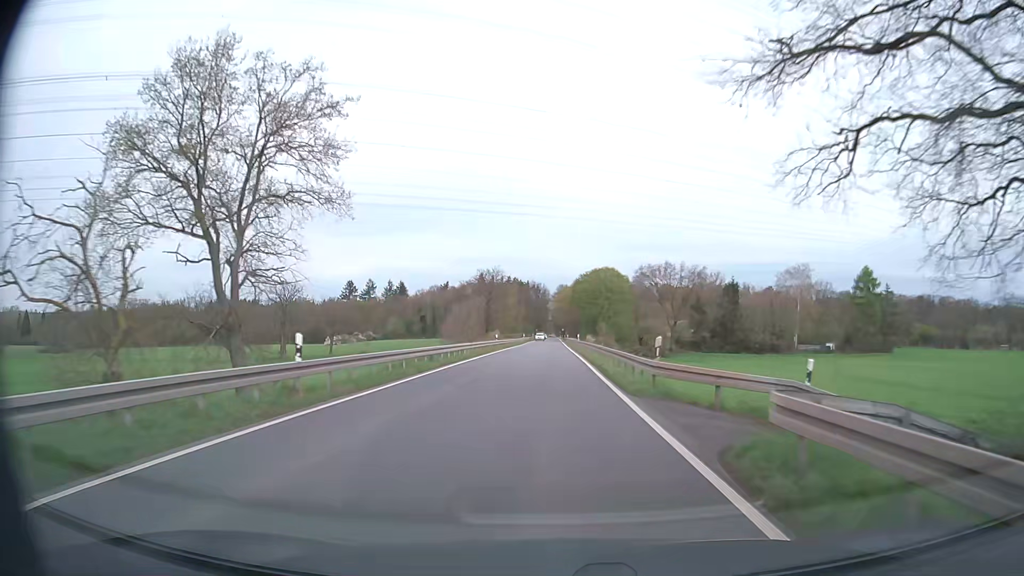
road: secondary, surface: asphalt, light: Day
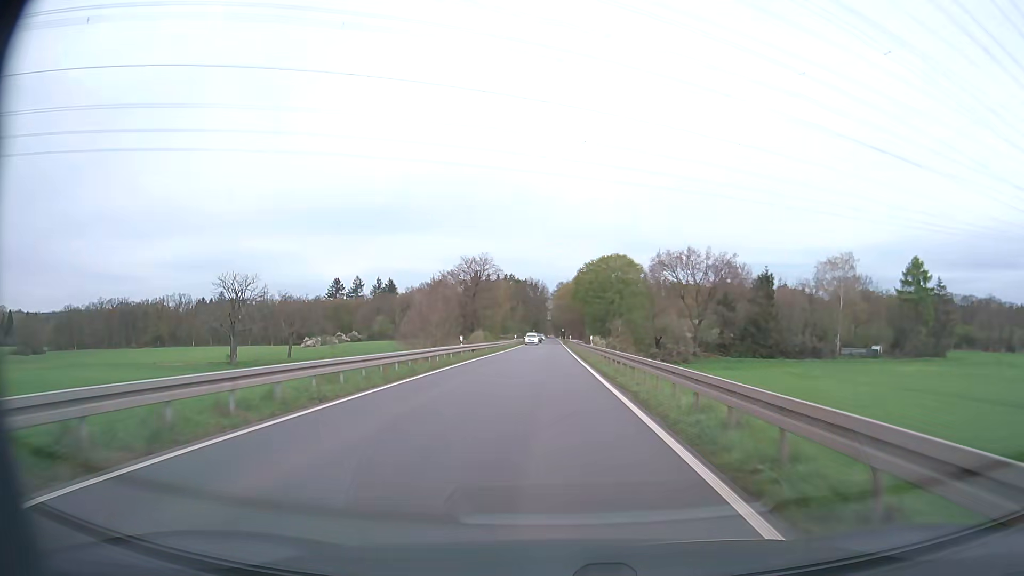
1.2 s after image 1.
(+0.1, +23.0) m; 0°
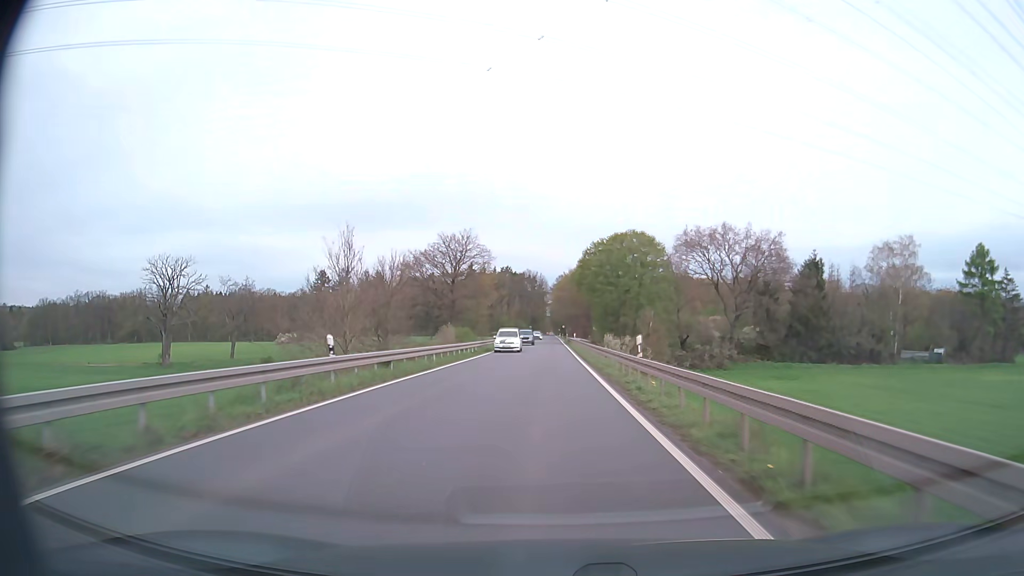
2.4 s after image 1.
(0.0, +22.7) m; 0°
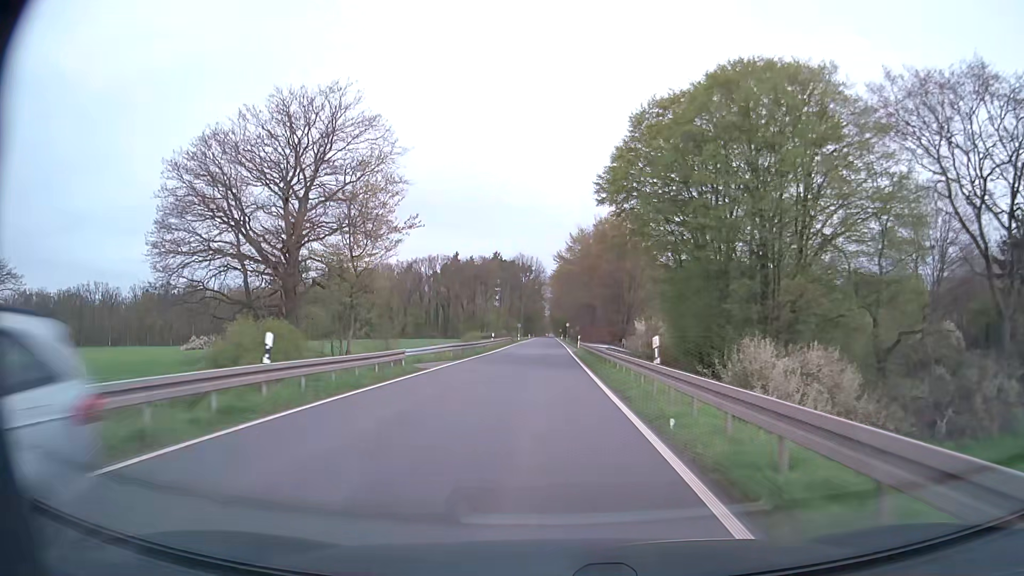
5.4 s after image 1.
(+0.1, +55.9) m; 0°
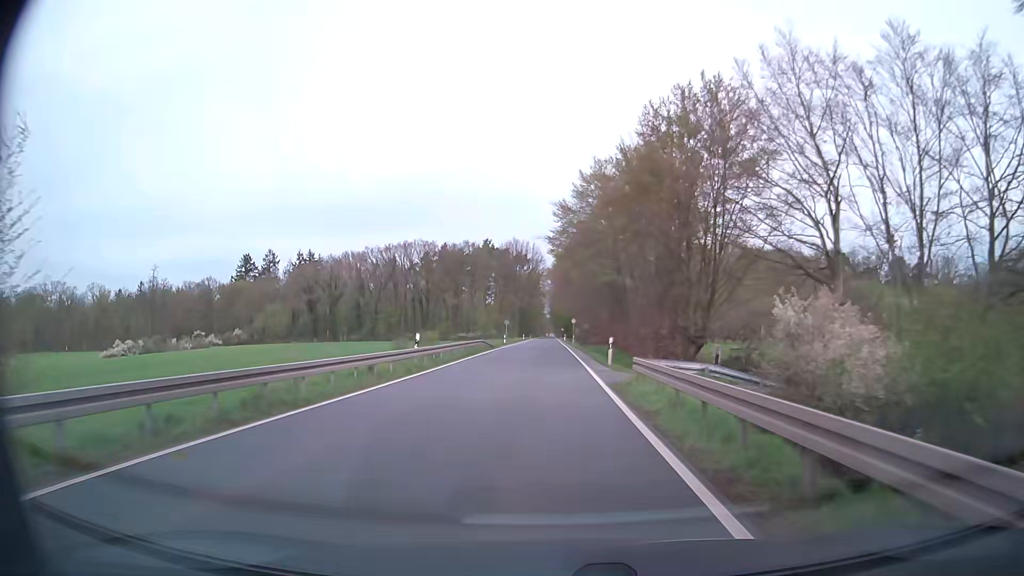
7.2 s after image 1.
(0.0, +32.9) m; 0°
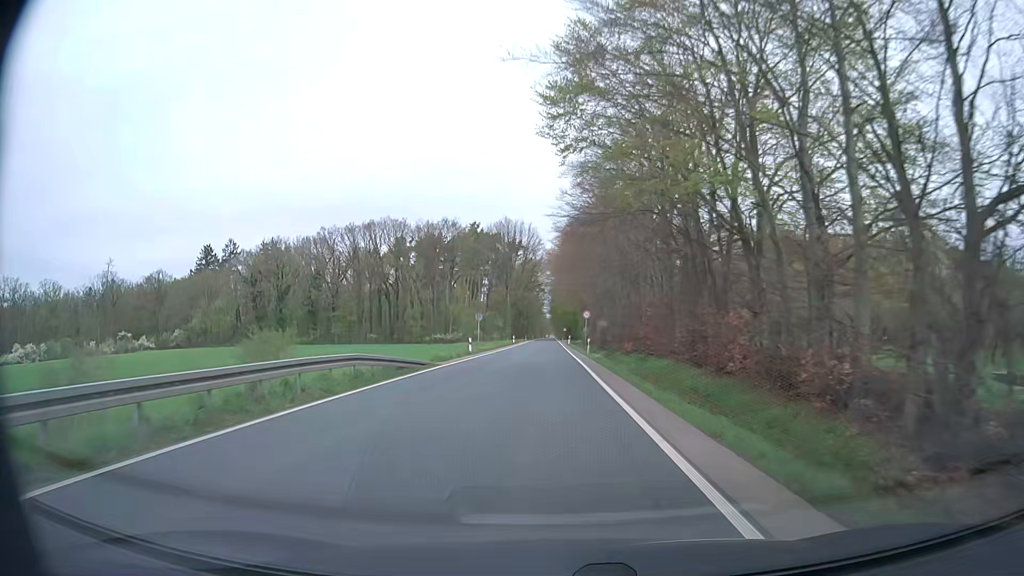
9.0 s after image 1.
(0.0, +32.4) m; 0°
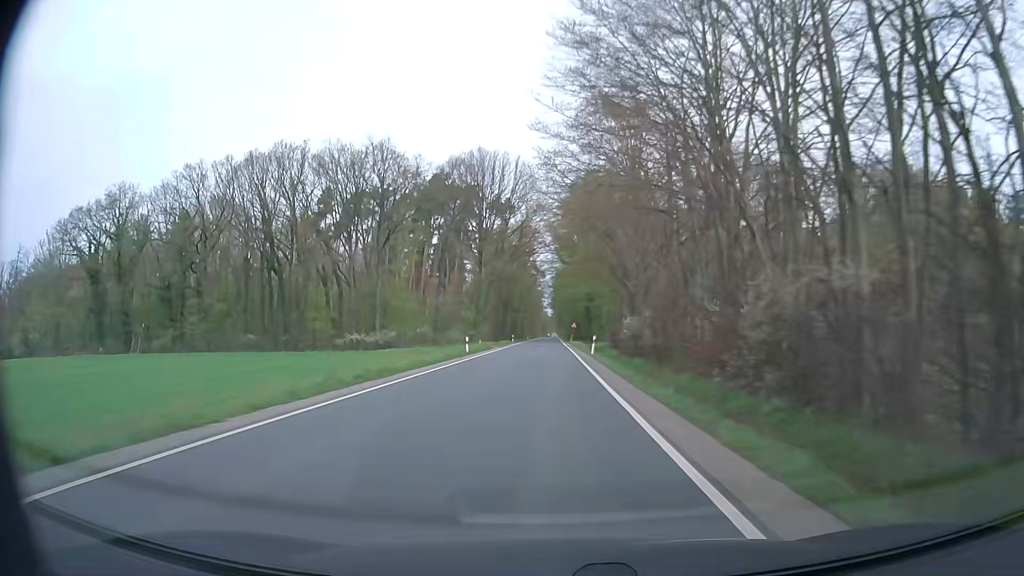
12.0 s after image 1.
(-0.1, +53.1) m; 0°
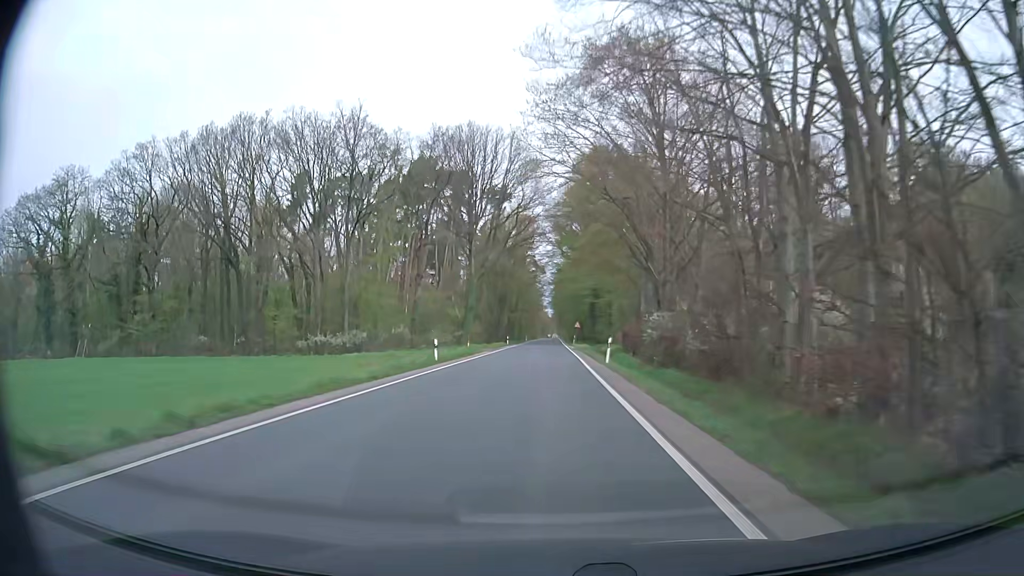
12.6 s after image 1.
(0.0, +10.7) m; 0°
(0, +10) (0, +20) (0, +30) (0, +40) (0, +50) (0, +60) (0, +70) (0, +80) (0, +90) (0, +100) m
